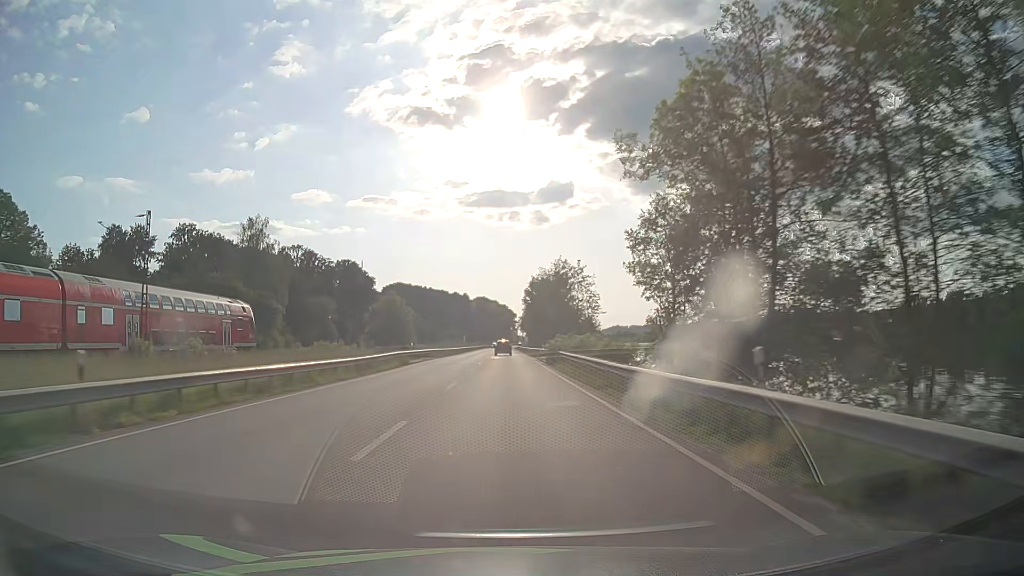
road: primary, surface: asphalt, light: Day
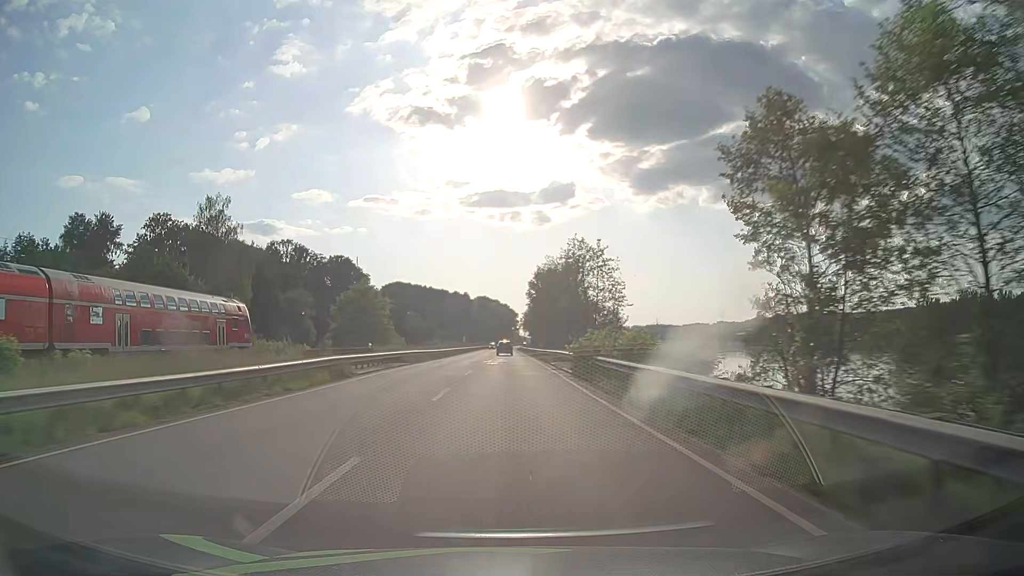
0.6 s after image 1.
(0.0, +15.8) m; 0°
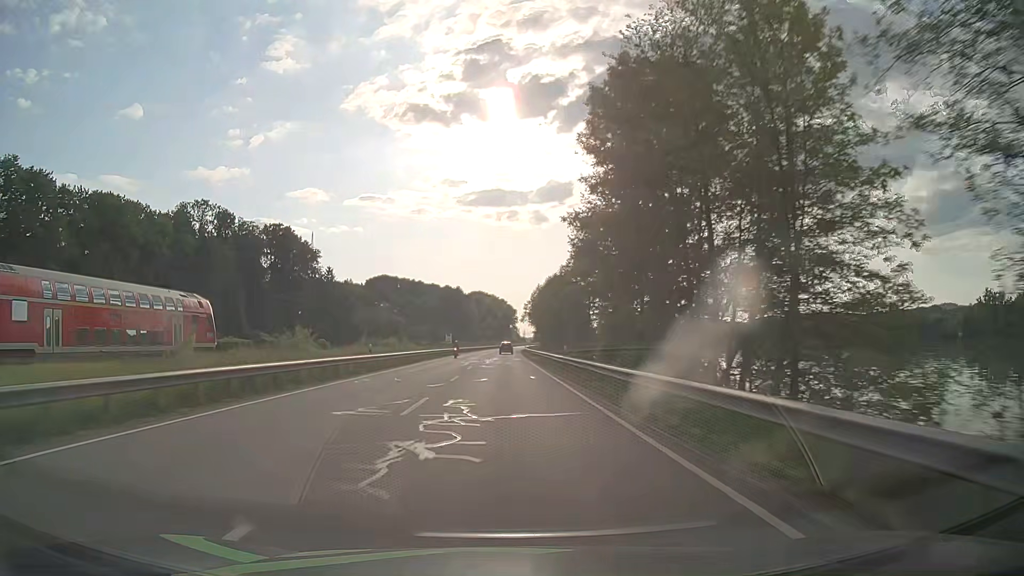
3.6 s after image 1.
(+0.2, +79.0) m; 0°
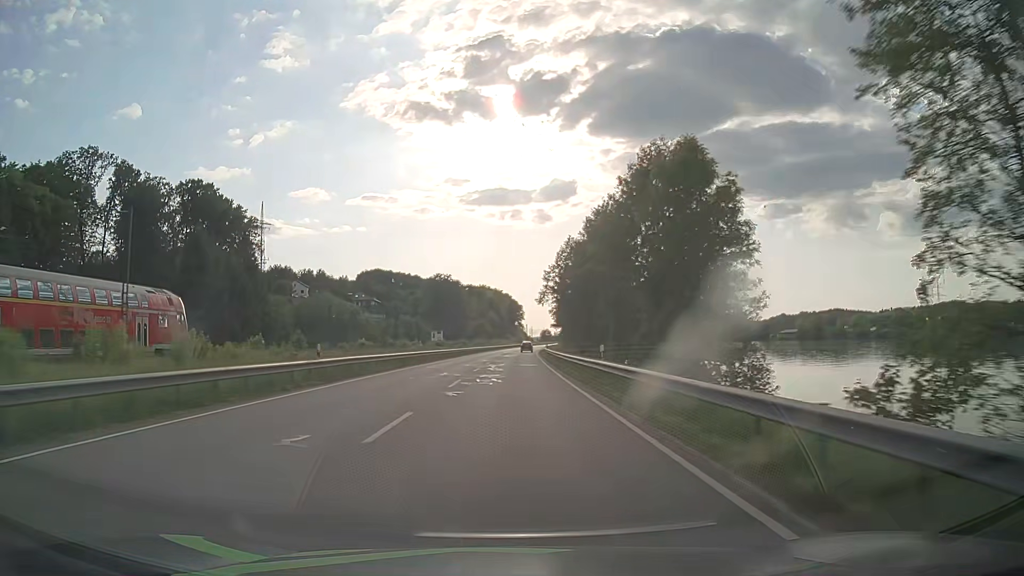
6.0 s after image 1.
(-0.2, +63.3) m; 0°
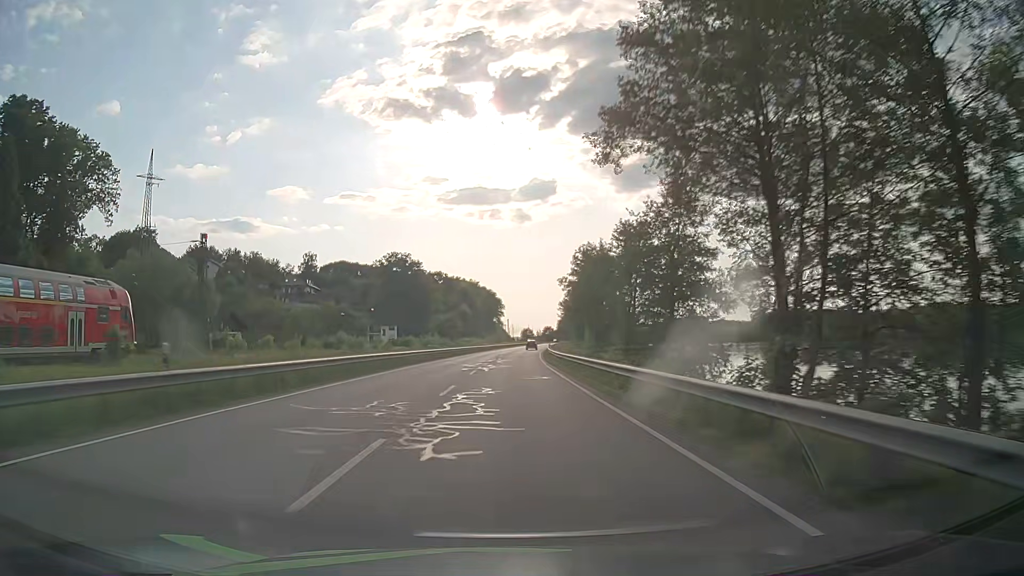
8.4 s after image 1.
(+0.8, +63.2) m; +2°
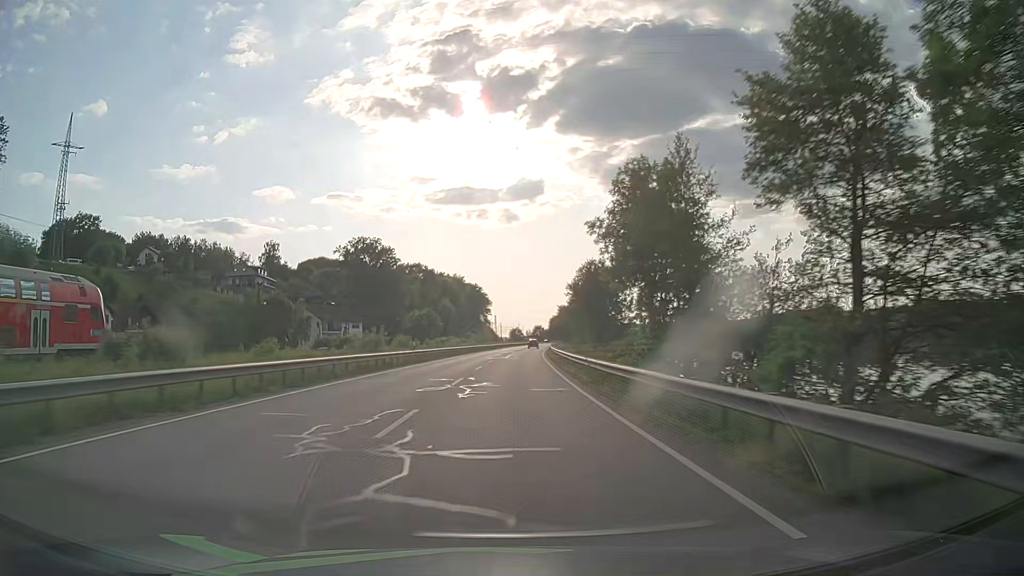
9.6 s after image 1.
(+0.4, +31.6) m; +1°
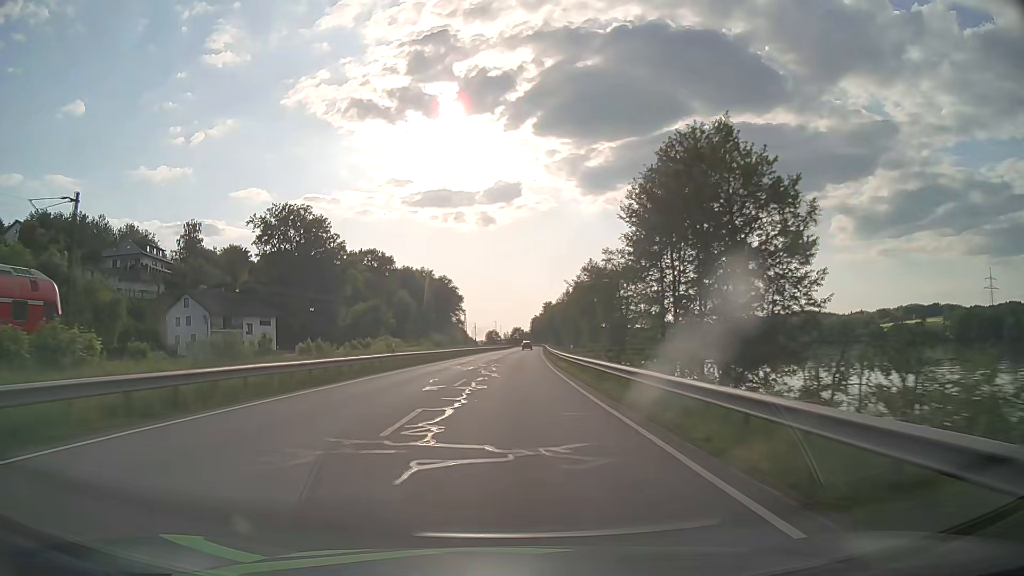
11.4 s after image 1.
(+0.8, +47.4) m; +2°
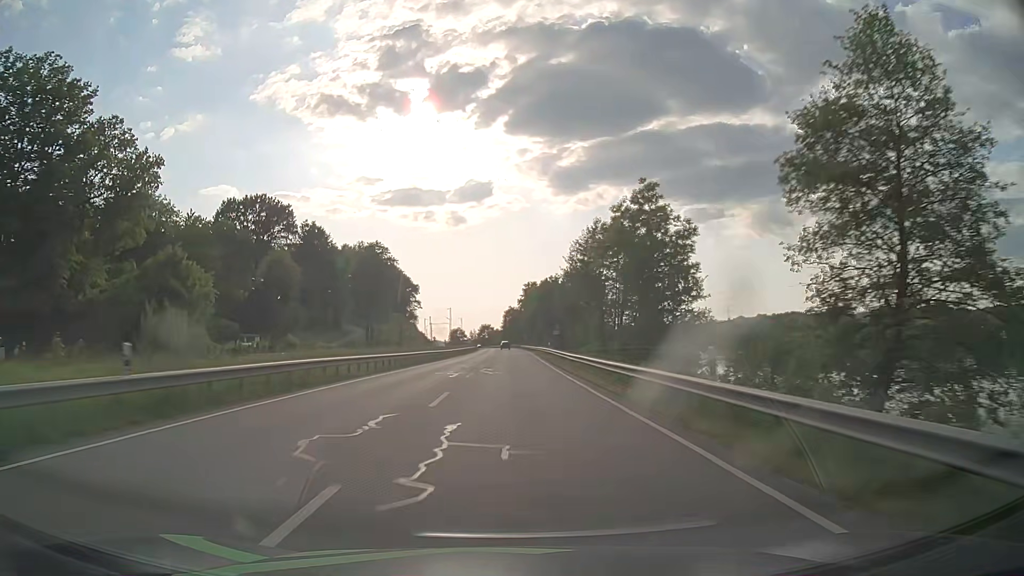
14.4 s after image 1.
(+1.7, +78.9) m; +2°
(0, +10) (0, +20) (0, +30) (0, +40) (0, +50) (0, +60) (0, +70) (+1, +80) (+1, +90) (+1, +100) m
